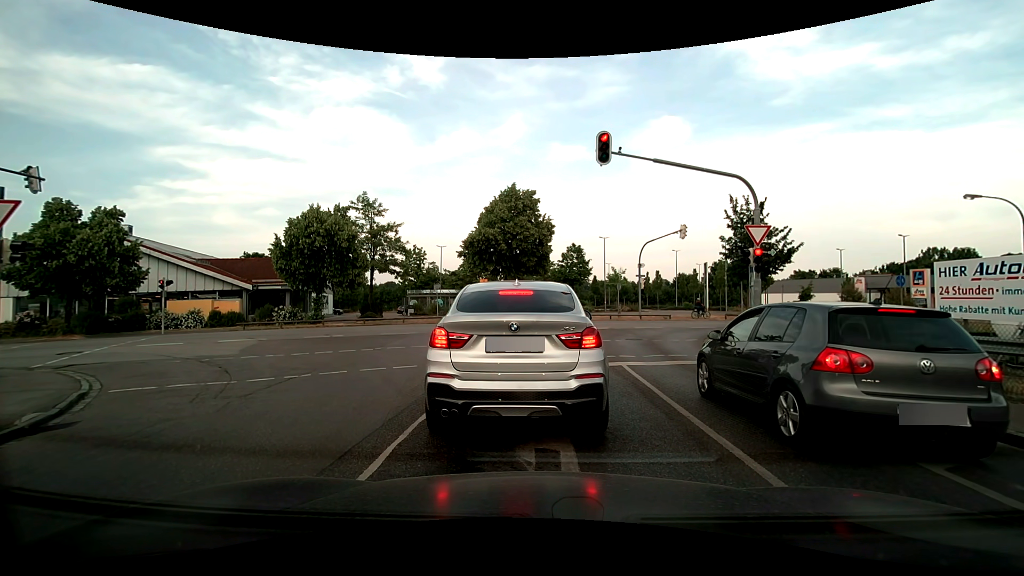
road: residential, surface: asphalt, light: Day
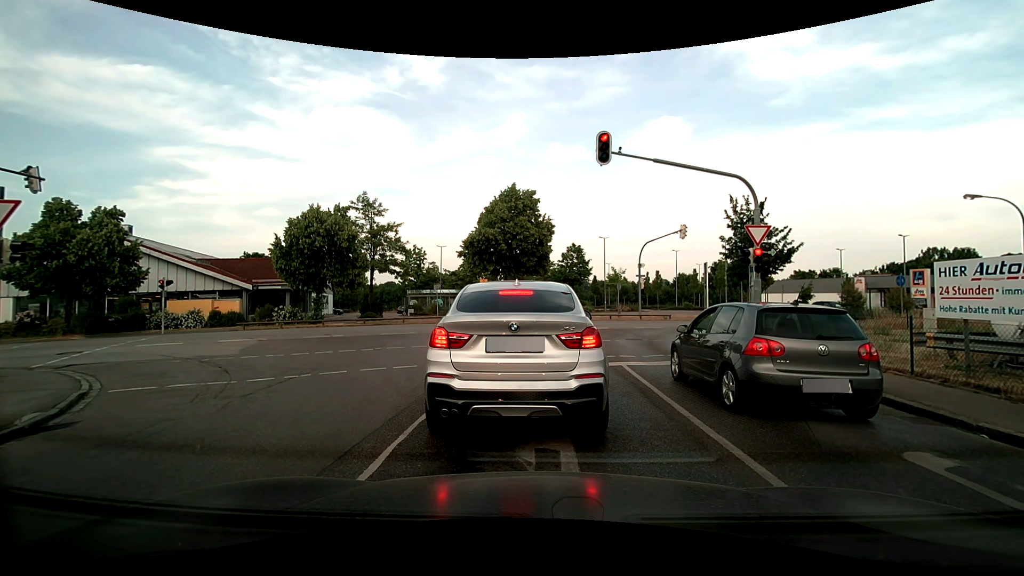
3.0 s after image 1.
(0.0, 0.0) m; 0°
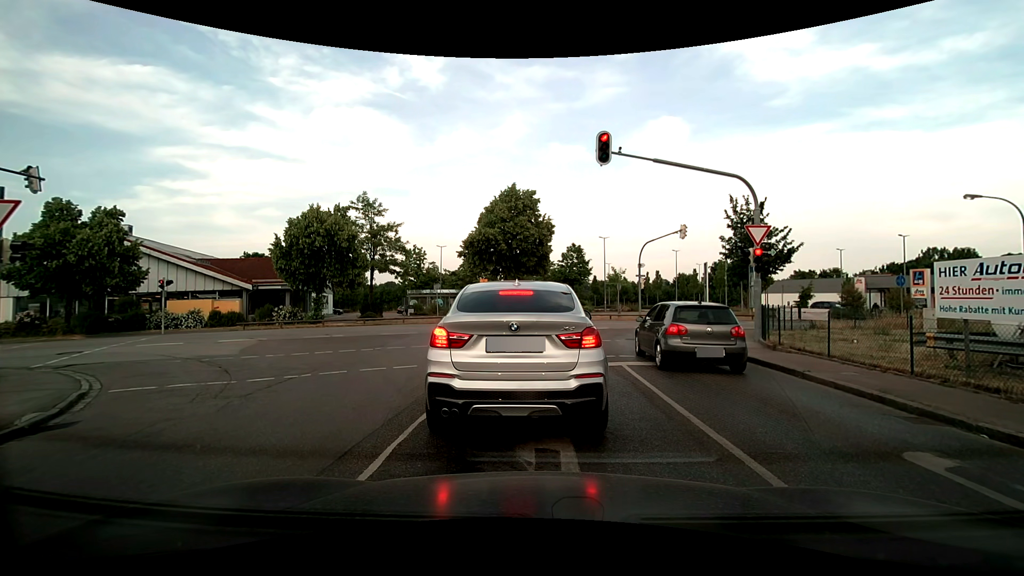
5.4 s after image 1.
(0.0, 0.0) m; 0°
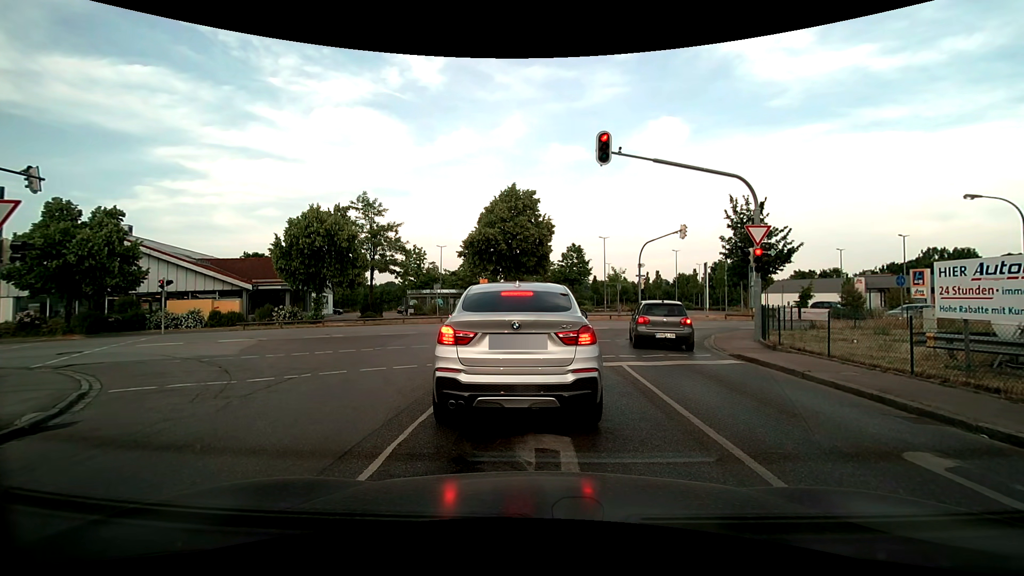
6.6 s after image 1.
(0.0, 0.0) m; 0°
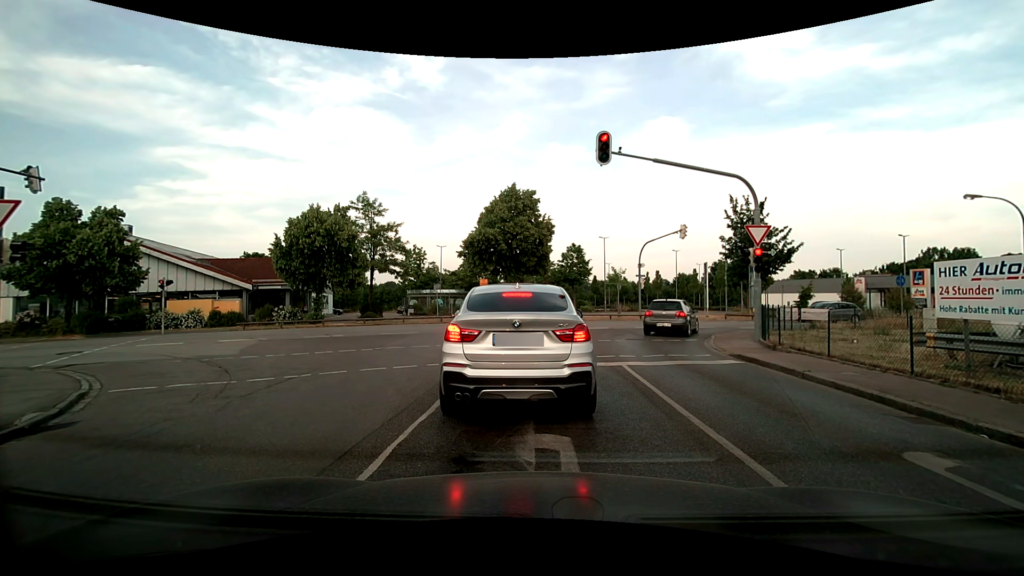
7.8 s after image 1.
(0.0, 0.0) m; 0°
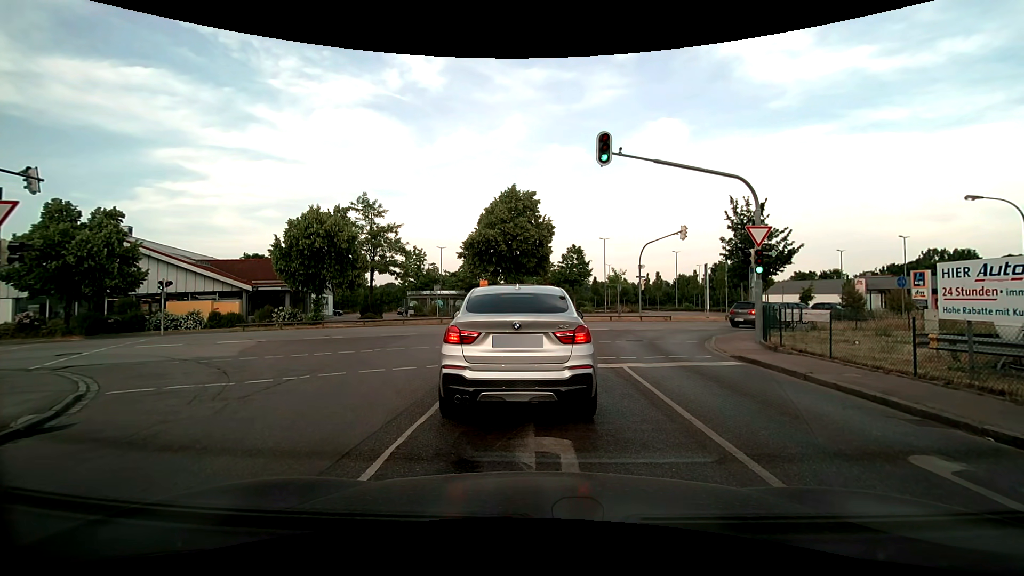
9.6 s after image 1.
(0.0, 0.0) m; 0°
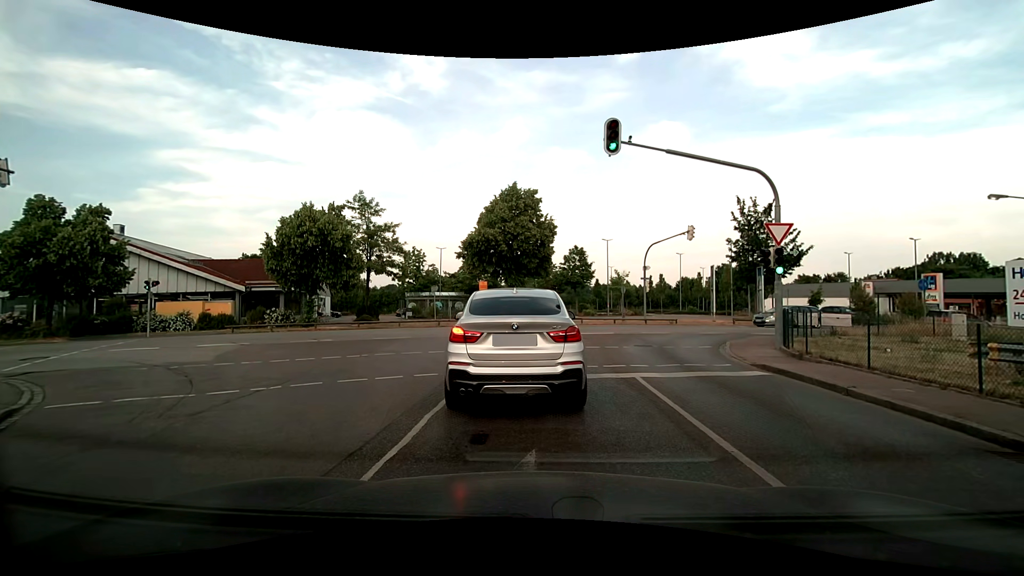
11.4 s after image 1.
(0.0, +1.4) m; -1°
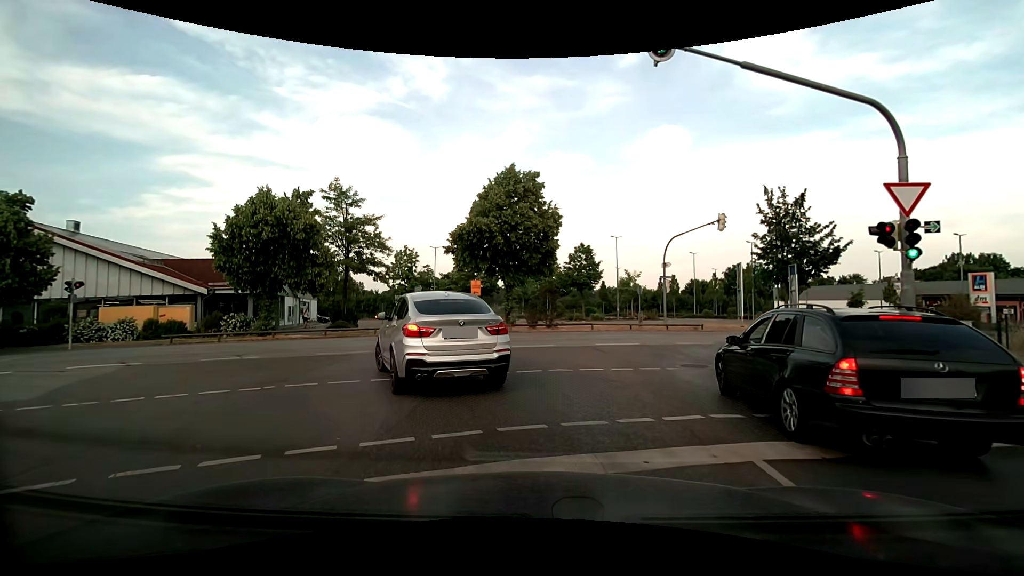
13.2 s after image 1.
(+0.1, +5.7) m; 0°
(-1, +10) (-8, +17) (-17, +21) (-27, +20) (-37, +17) (-46, +14) (-56, +10) (-65, +7) (-75, +4) (-84, +1) m
